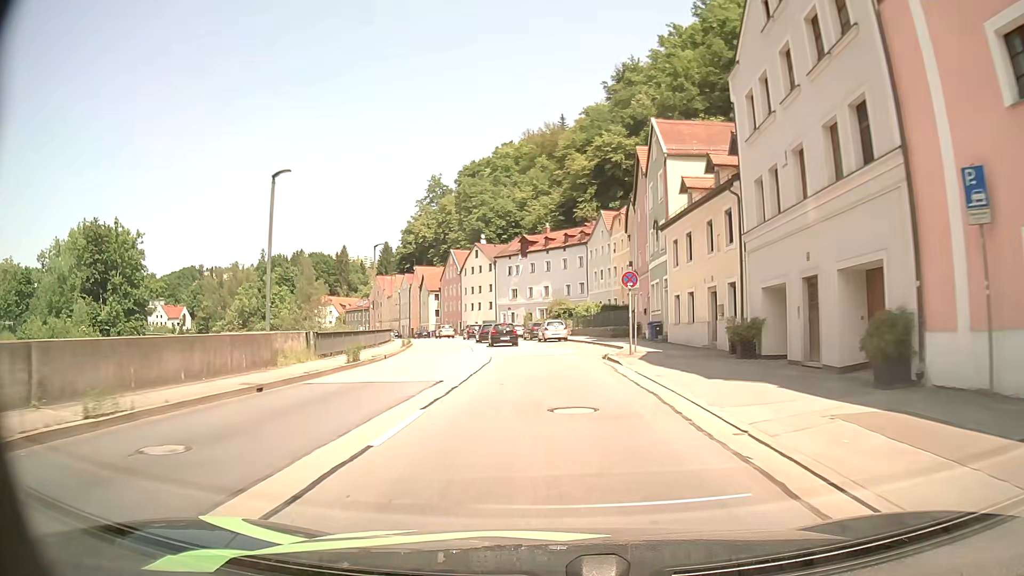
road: primary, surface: asphalt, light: Day
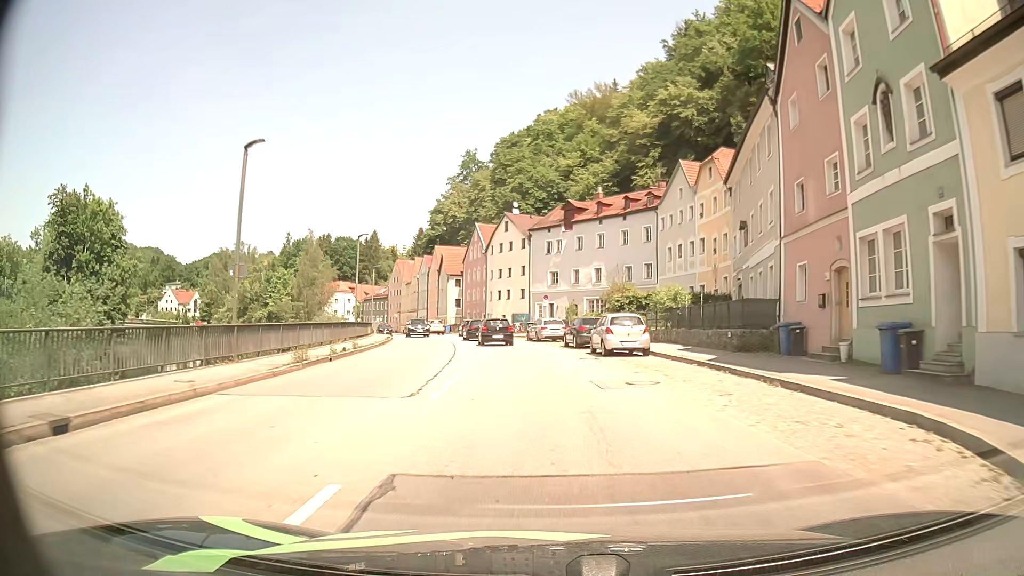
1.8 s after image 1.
(-0.6, +22.9) m; -3°
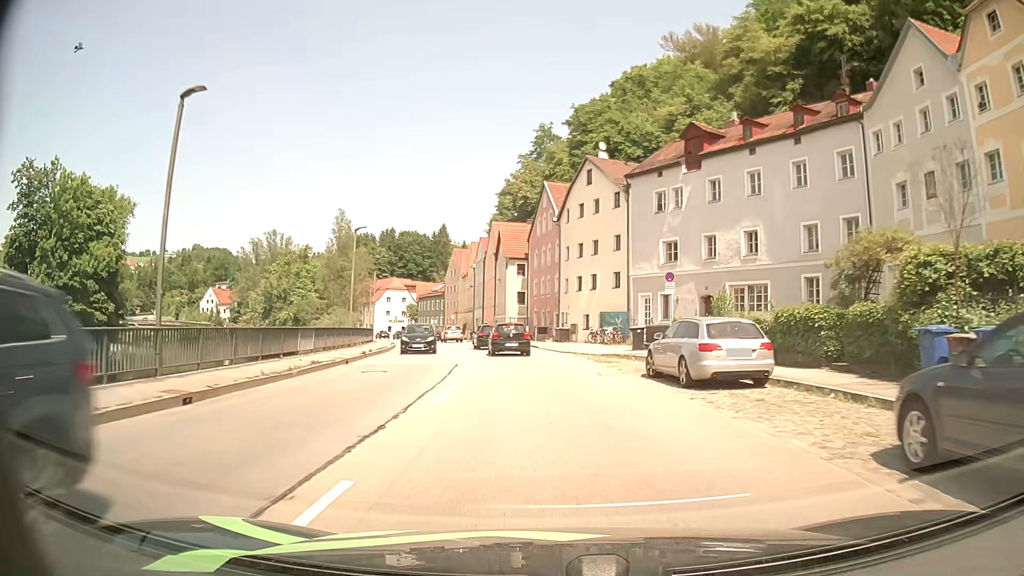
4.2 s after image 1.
(-1.6, +26.8) m; -7°
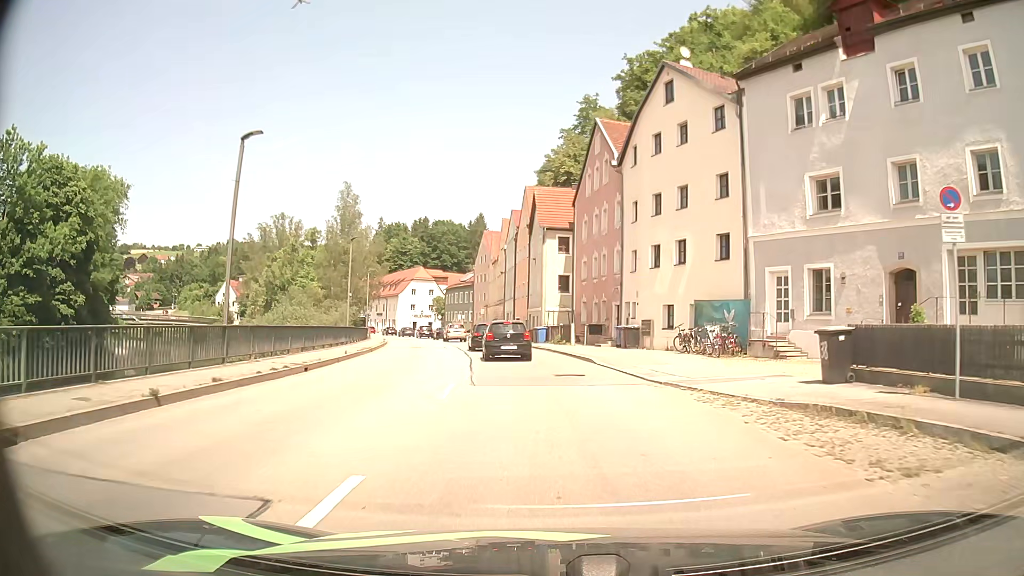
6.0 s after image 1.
(-0.7, +17.6) m; -4°
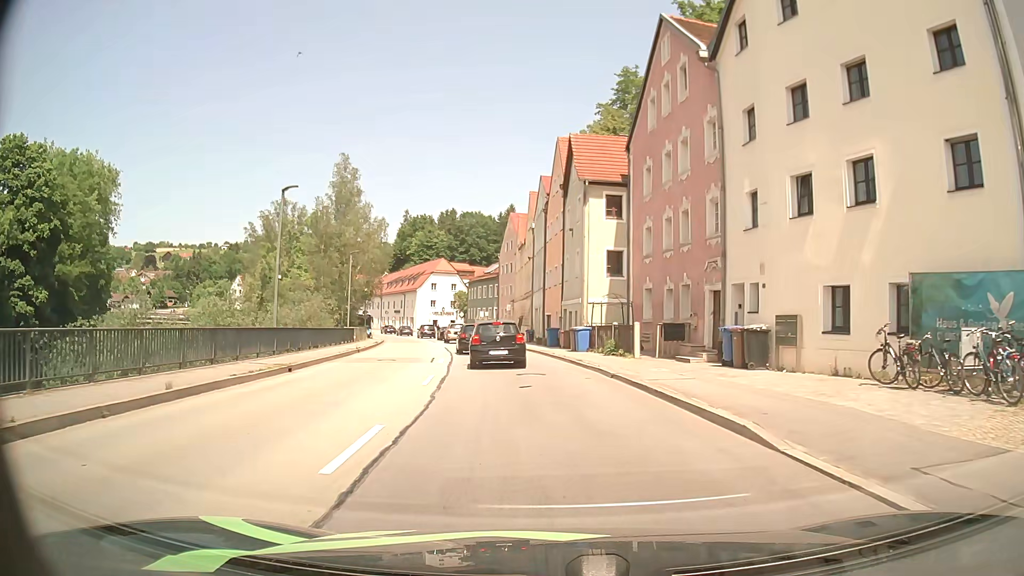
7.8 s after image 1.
(-0.4, +14.6) m; -3°
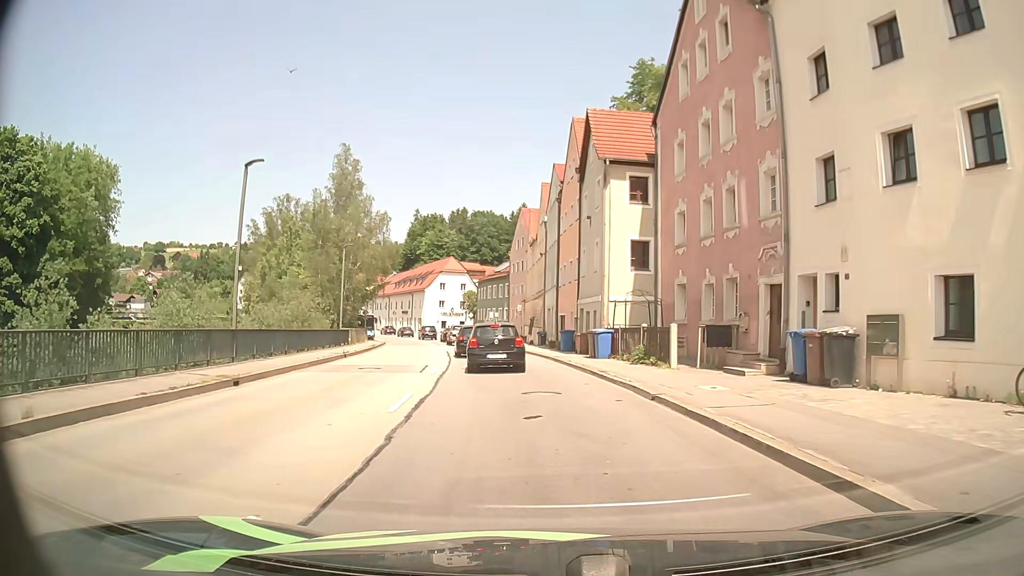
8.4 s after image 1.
(0.0, +4.4) m; +1°
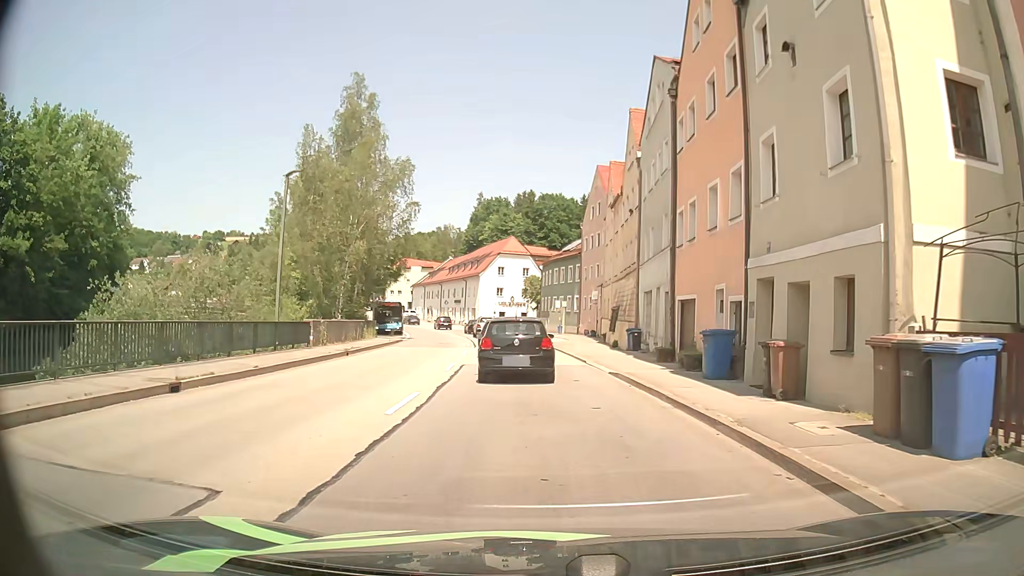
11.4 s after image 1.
(-1.5, +18.7) m; -7°
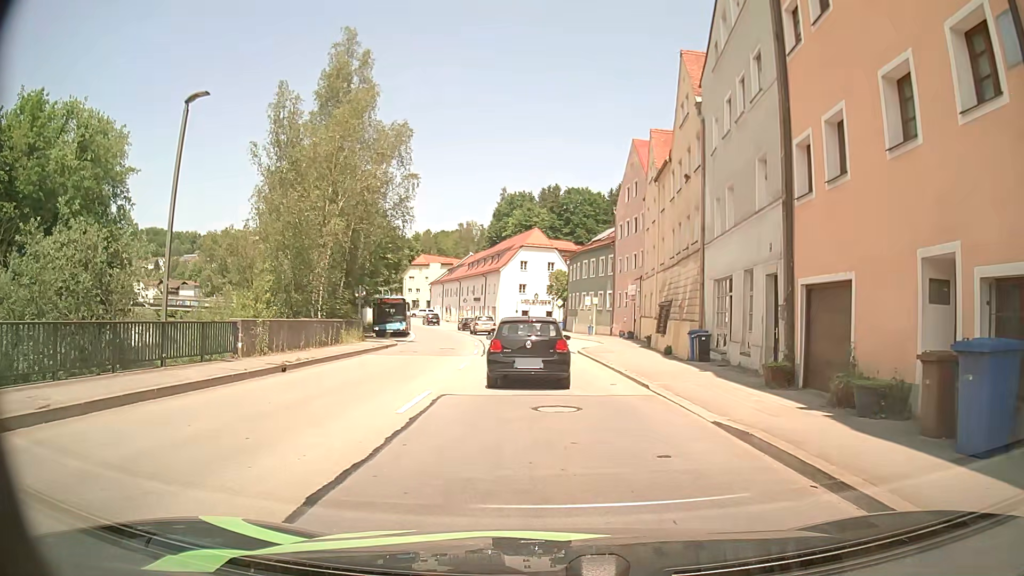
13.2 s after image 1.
(-0.2, +8.7) m; -2°
(0, +10) (0, +20) (-1, +30) (-2, +40) (-4, +50) (-6, +60) (-8, +69) (-11, +79) (-14, +88) (-18, +98) m
